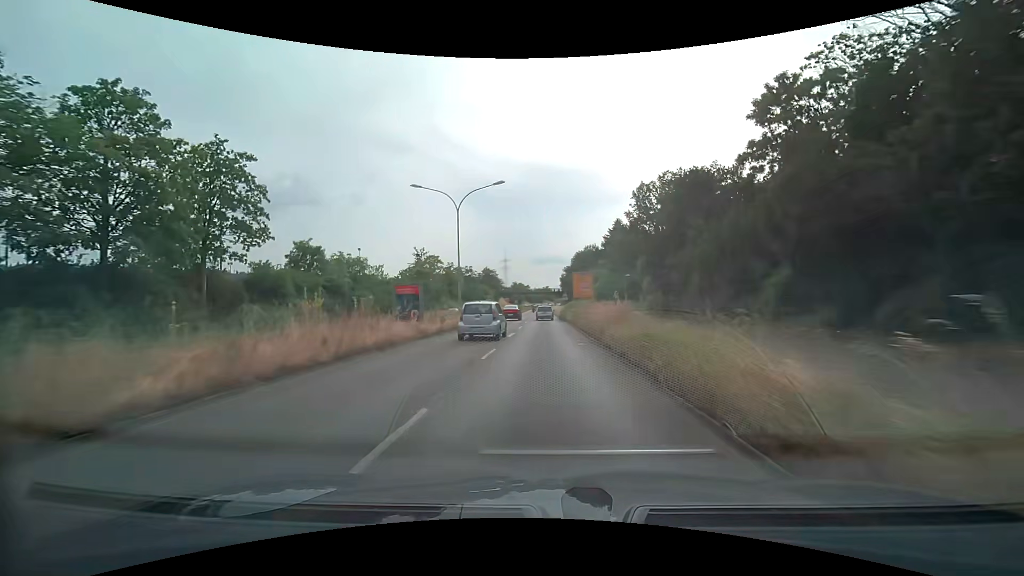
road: primary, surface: asphalt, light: Day
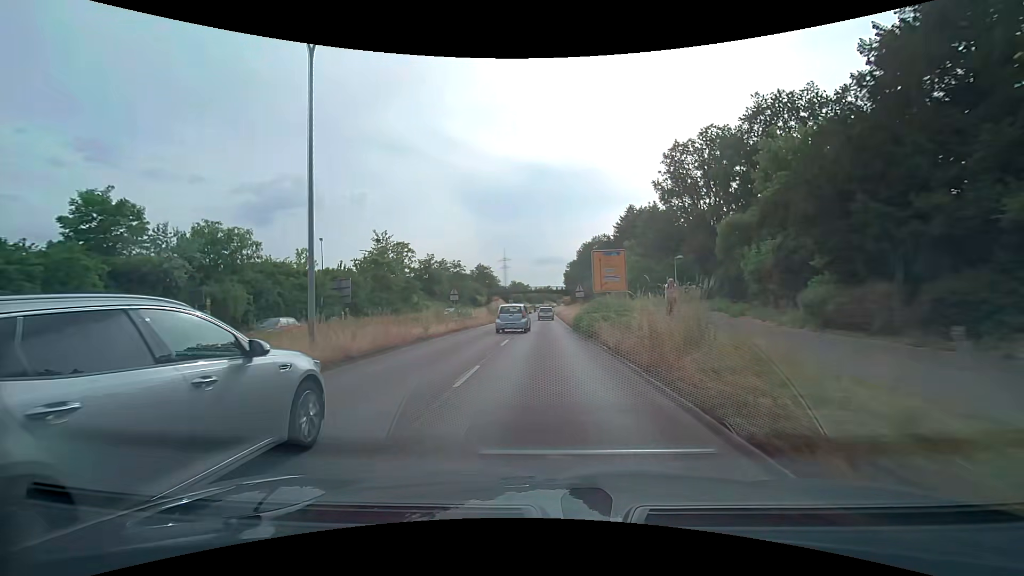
(-0.1, +22.3) m; 0°
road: trunk
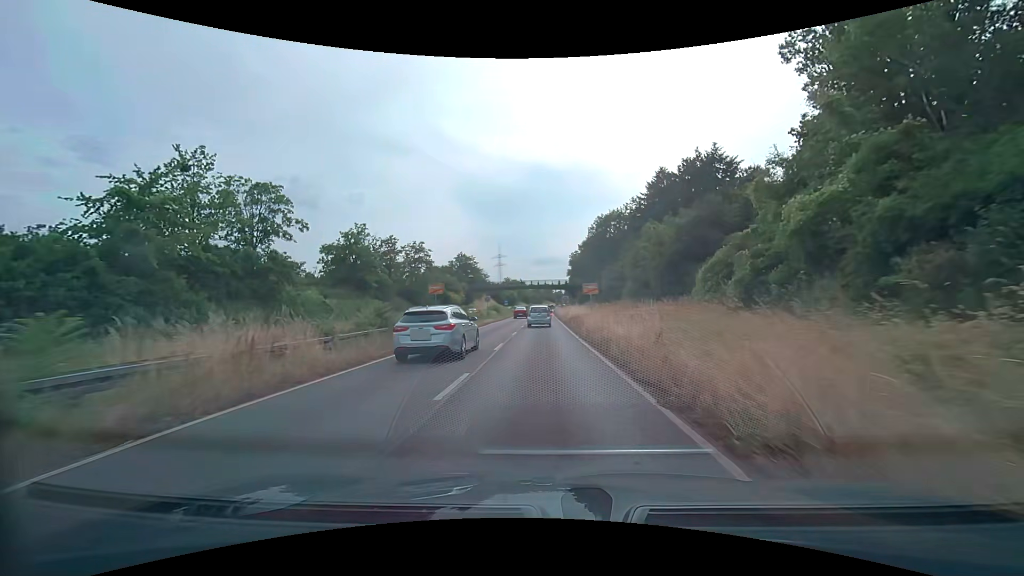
(+0.1, +37.2) m; 0°
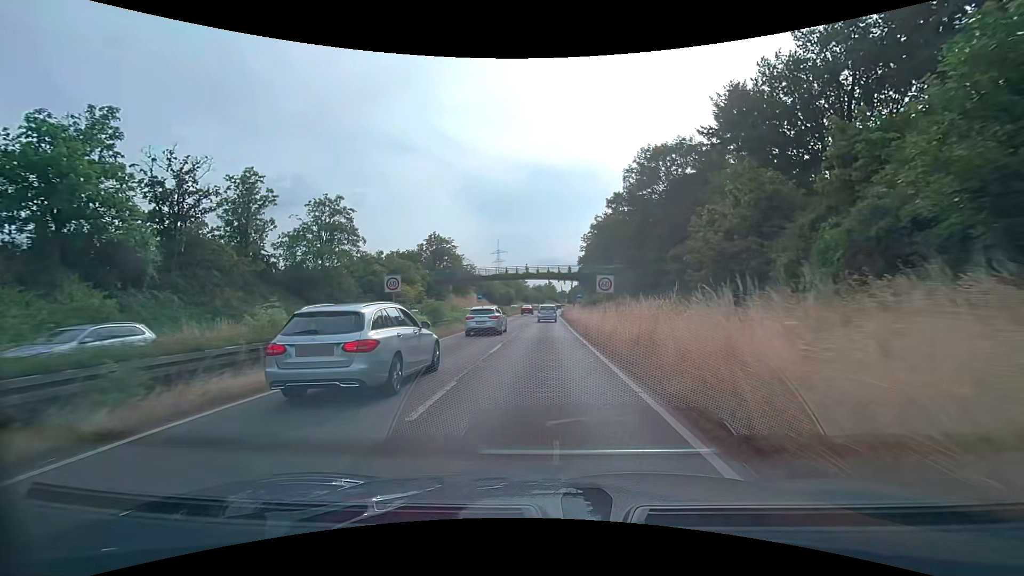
(+0.1, +37.2) m; 0°
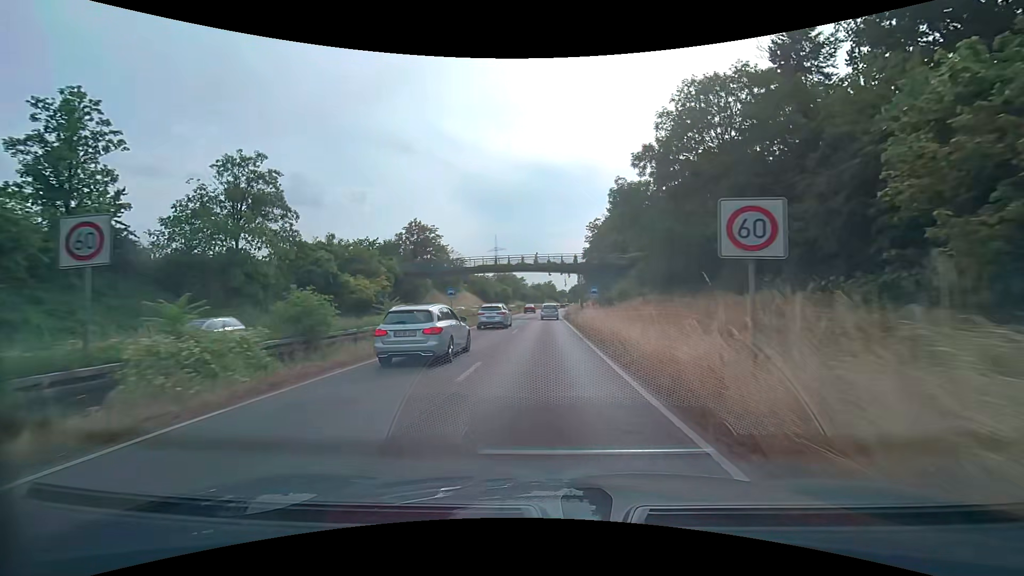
(0.0, +14.9) m; 0°
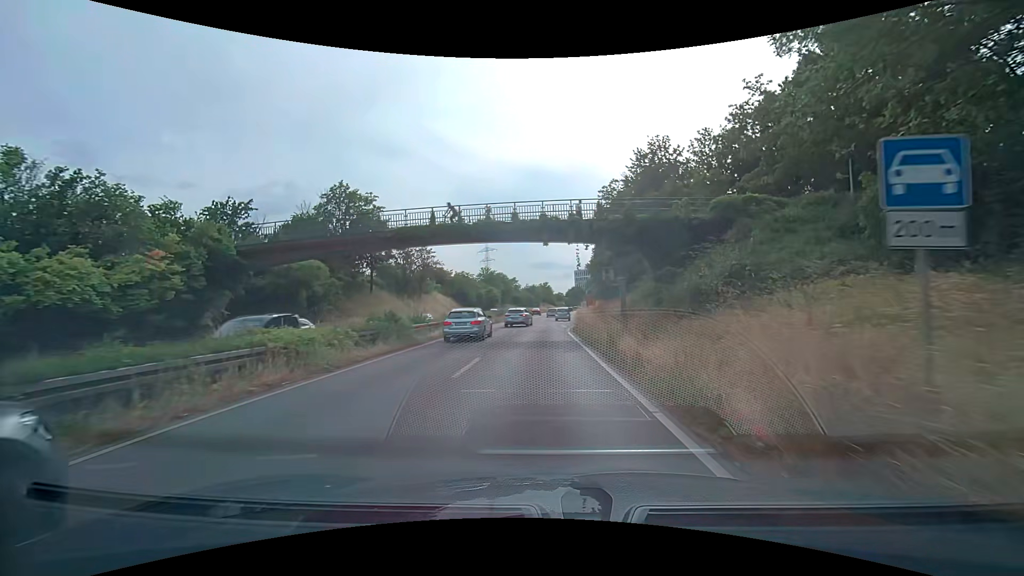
(+0.4, +30.2) m; +1°
